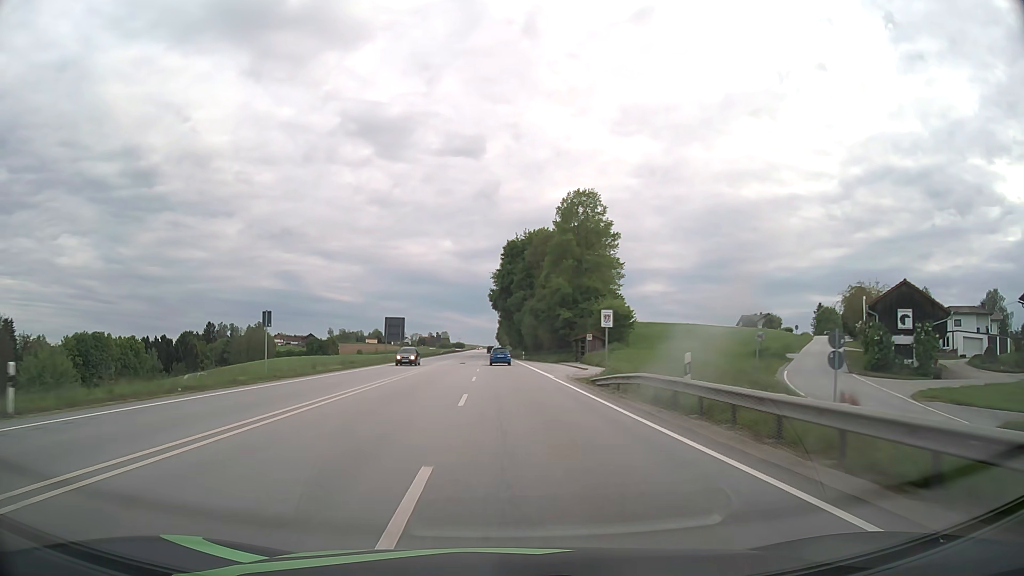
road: primary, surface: asphalt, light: Day
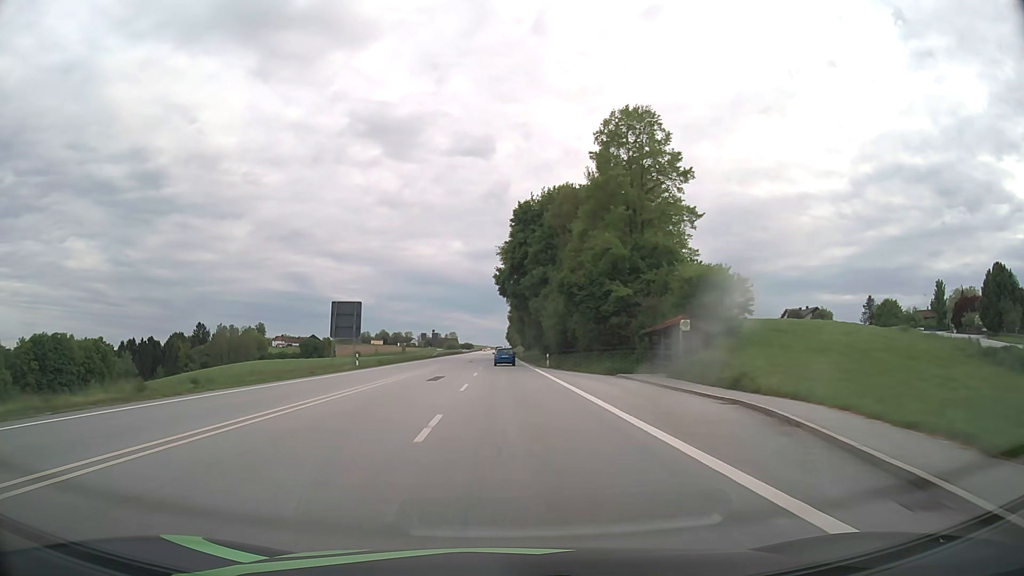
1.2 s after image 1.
(-0.2, +30.3) m; -1°
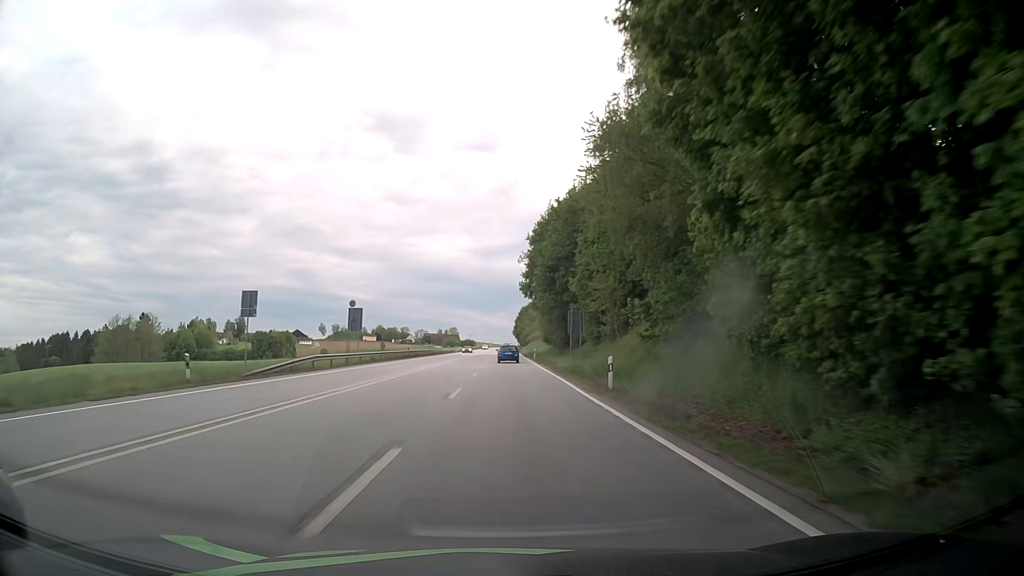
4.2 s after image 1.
(-0.8, +77.3) m; 0°
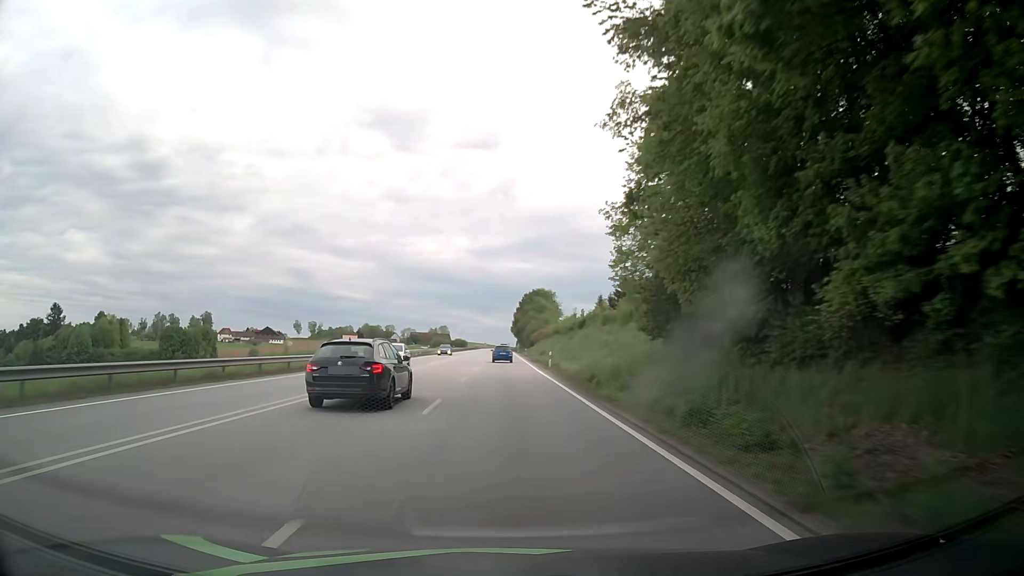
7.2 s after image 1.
(0.0, +76.5) m; 0°
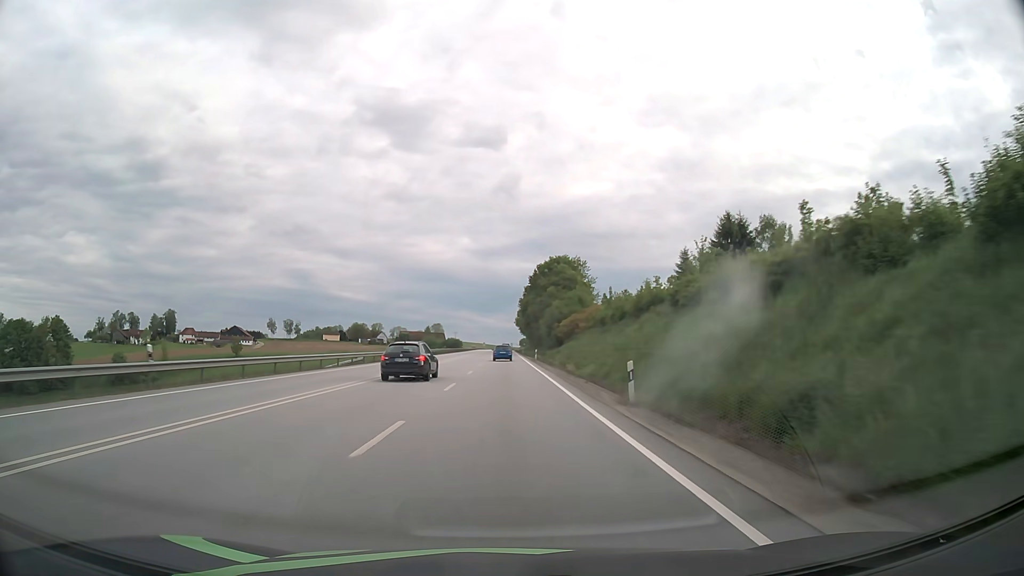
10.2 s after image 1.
(+0.1, +77.8) m; 0°
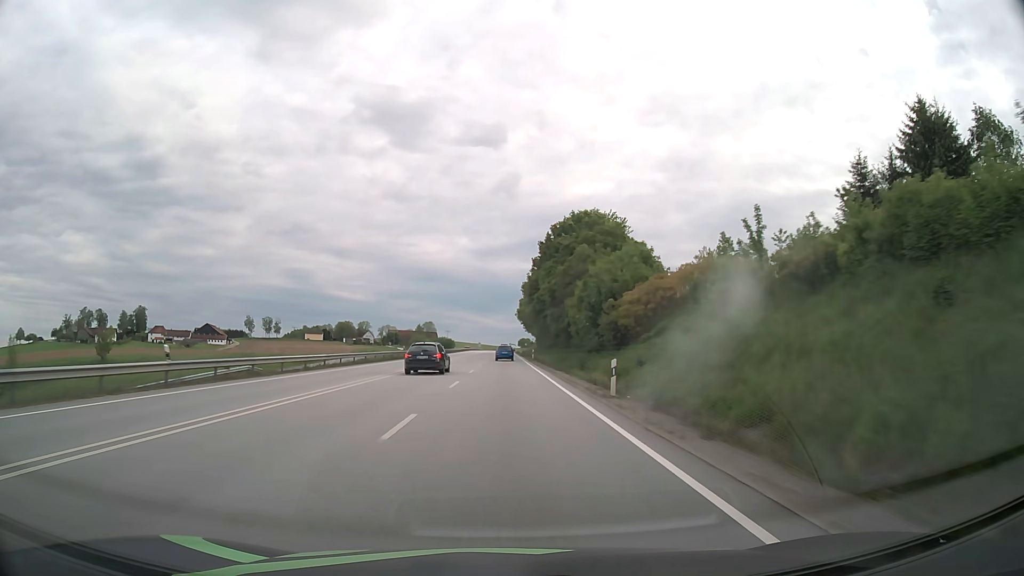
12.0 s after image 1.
(0.0, +47.1) m; 0°
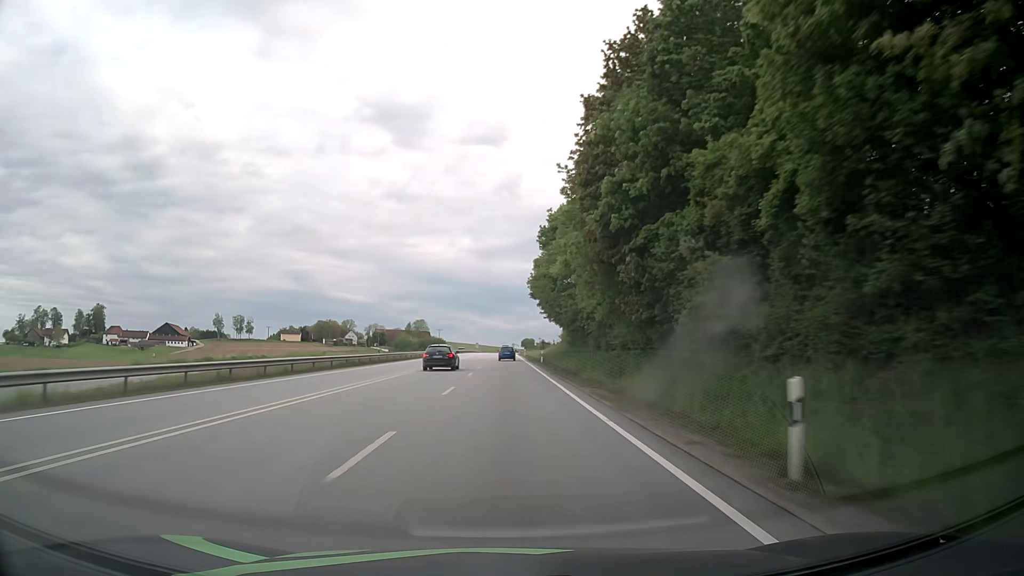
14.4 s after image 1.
(-0.1, +63.1) m; 0°
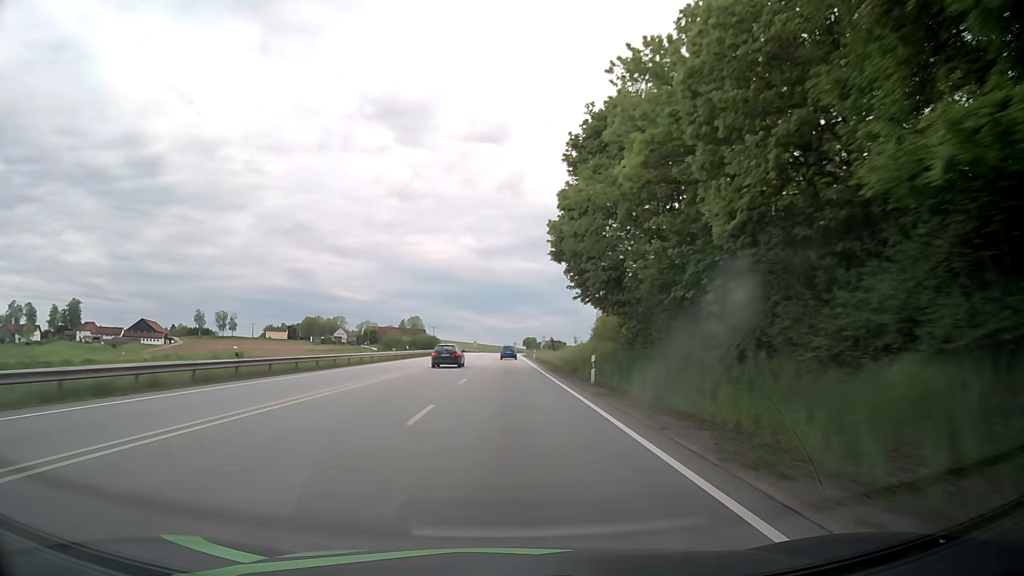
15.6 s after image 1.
(-0.1, +31.6) m; 0°
(0, +10) (0, +20) (0, +30) (0, +40) (0, +50) (0, +60) (0, +70) (0, +80) (0, +90) (0, +100) m
